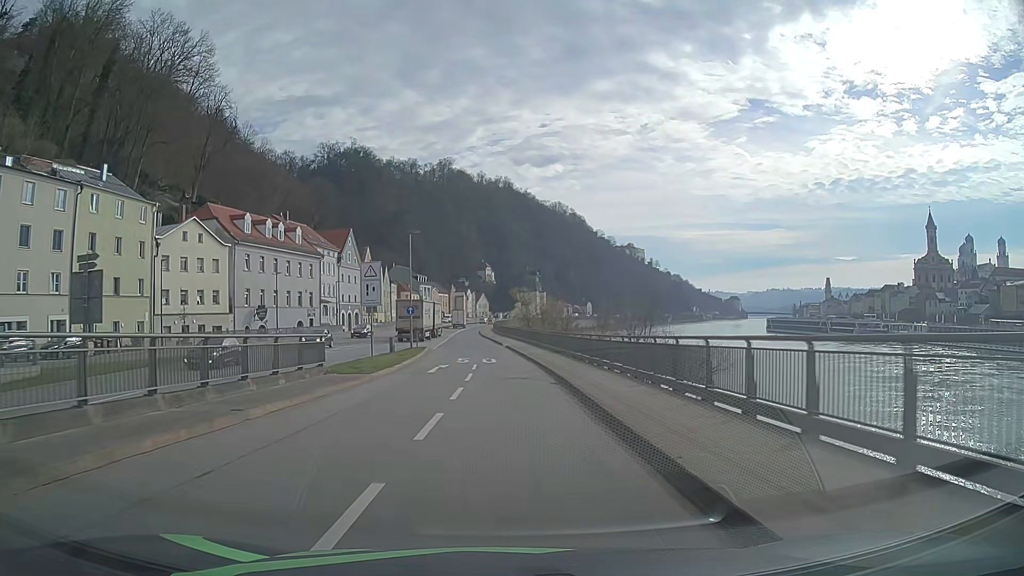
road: primary_link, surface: asphalt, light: Day
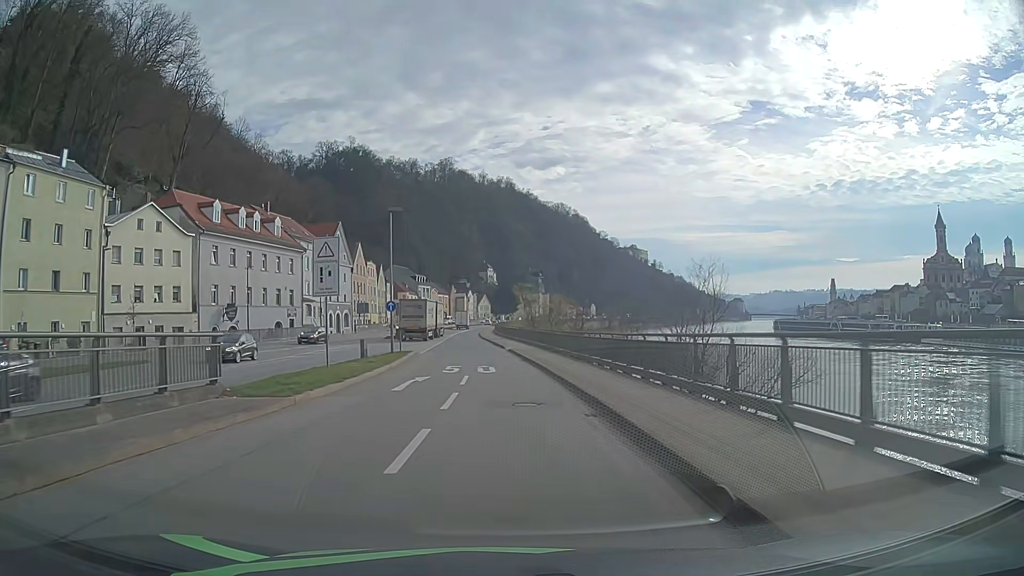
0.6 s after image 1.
(0.0, +8.4) m; 0°
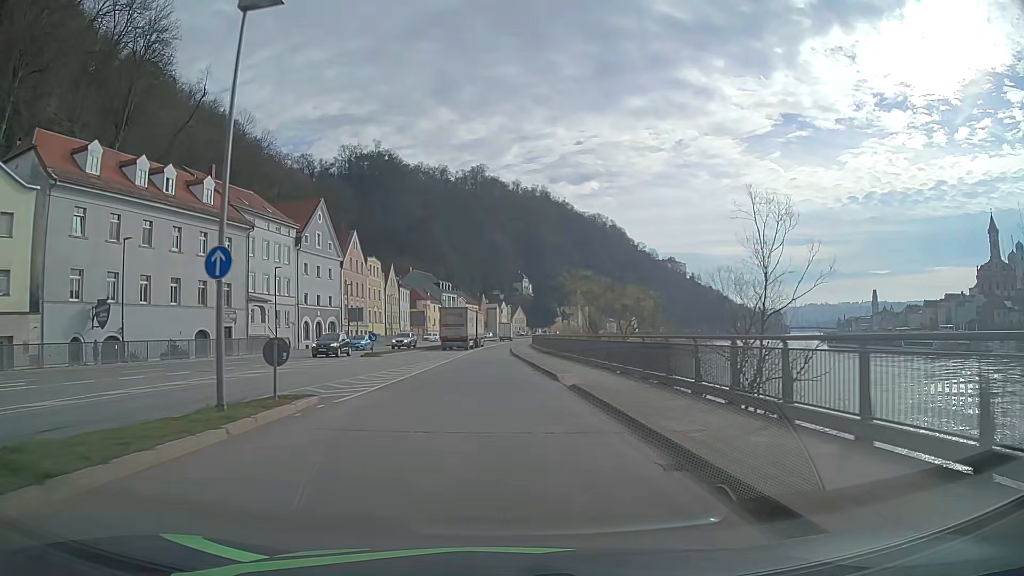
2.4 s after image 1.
(-0.6, +25.3) m; -3°
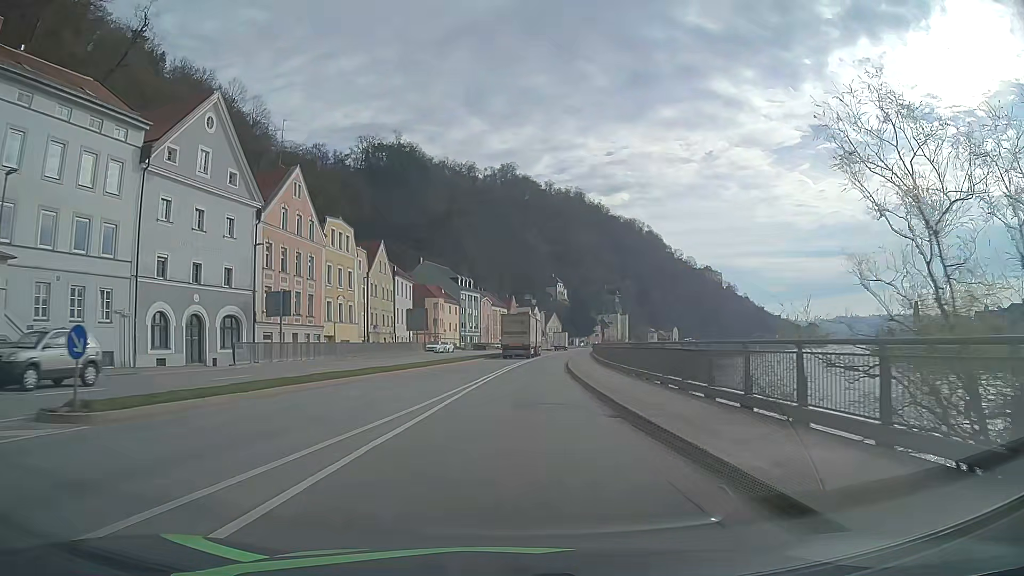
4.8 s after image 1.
(-1.2, +34.6) m; -3°
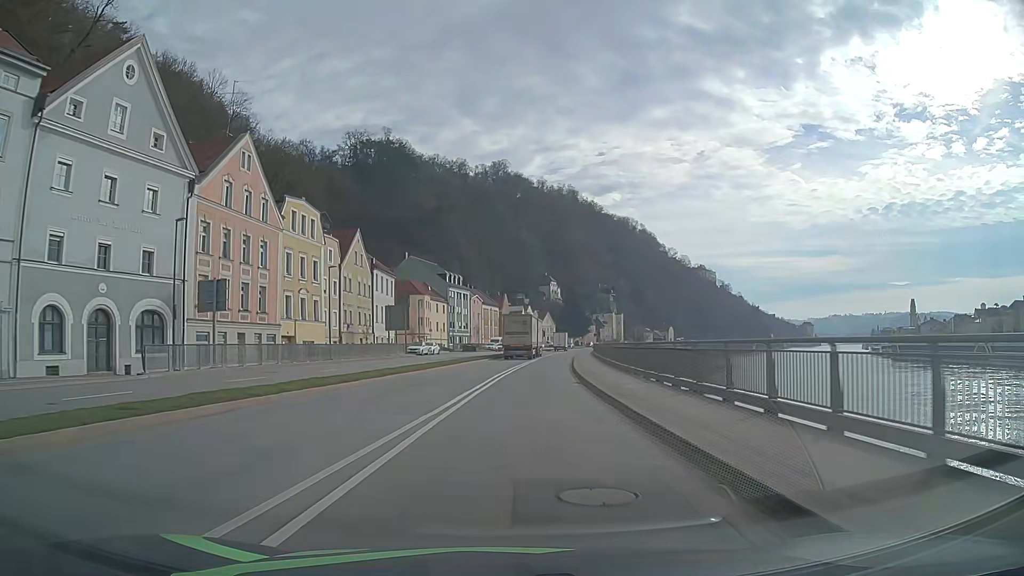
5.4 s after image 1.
(+0.1, +8.8) m; +1°
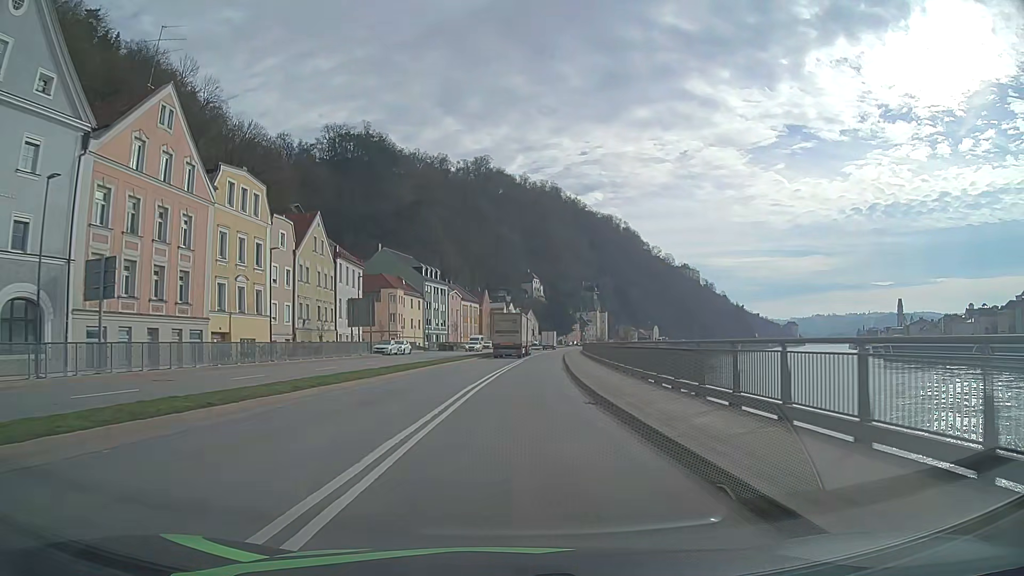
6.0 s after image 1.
(+0.1, +8.7) m; +2°
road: primary
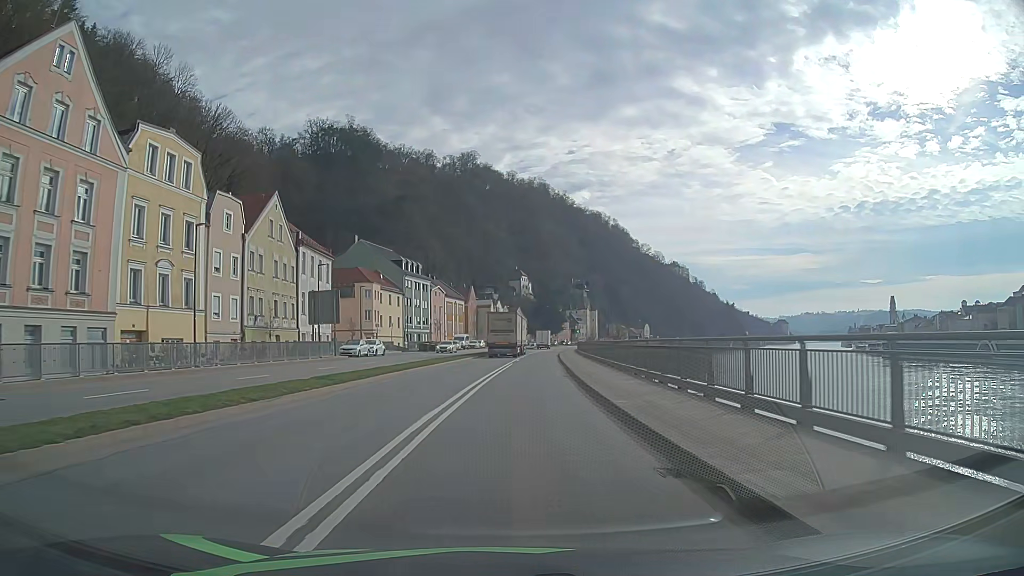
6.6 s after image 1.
(+0.1, +8.6) m; +1°
